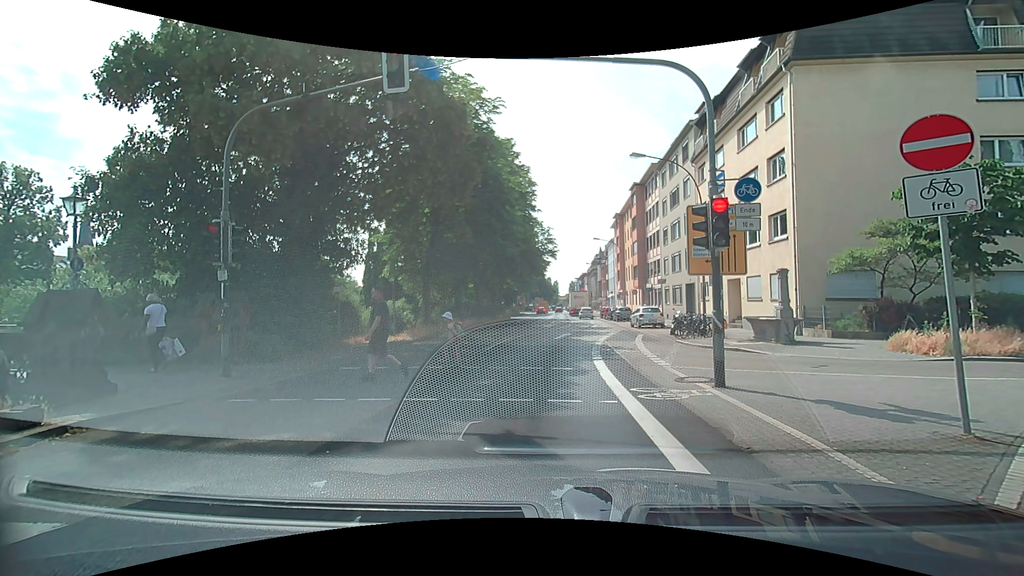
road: primary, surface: asphalt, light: Day
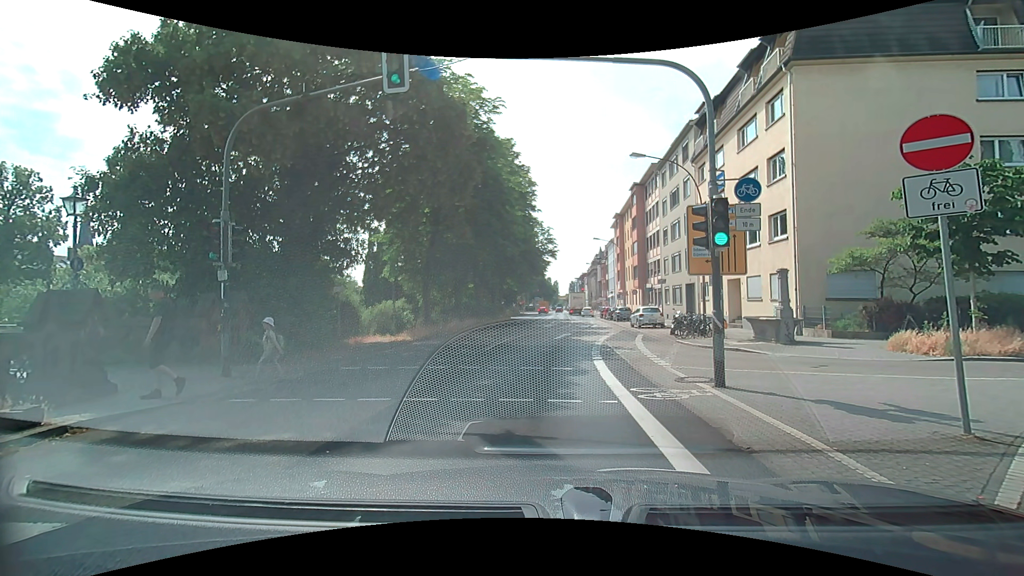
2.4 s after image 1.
(0.0, 0.0) m; 0°
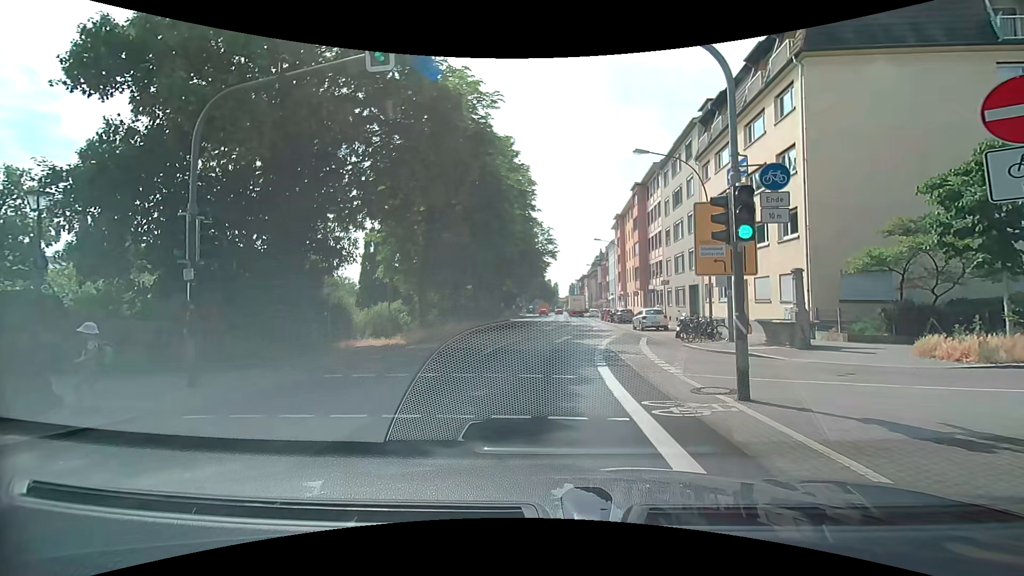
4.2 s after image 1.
(0.0, +1.1) m; +2°
(0, +10) (+1, +20) (+2, +30) (+3, +40) (+4, +50) (+4, +60) (+4, +70) (+5, +80) (+5, +90) (+5, +100) m
